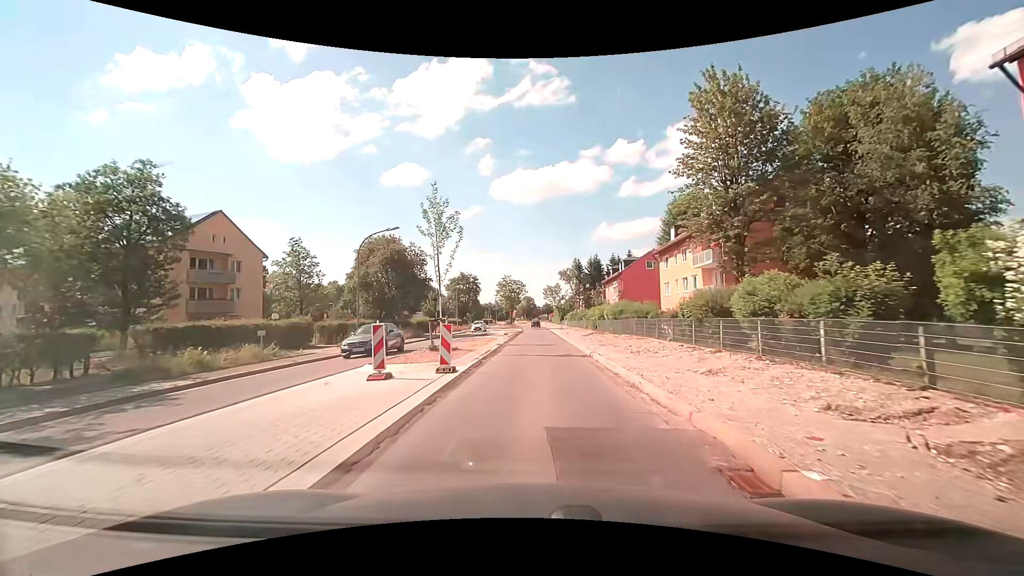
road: secondary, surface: asphalt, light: Day
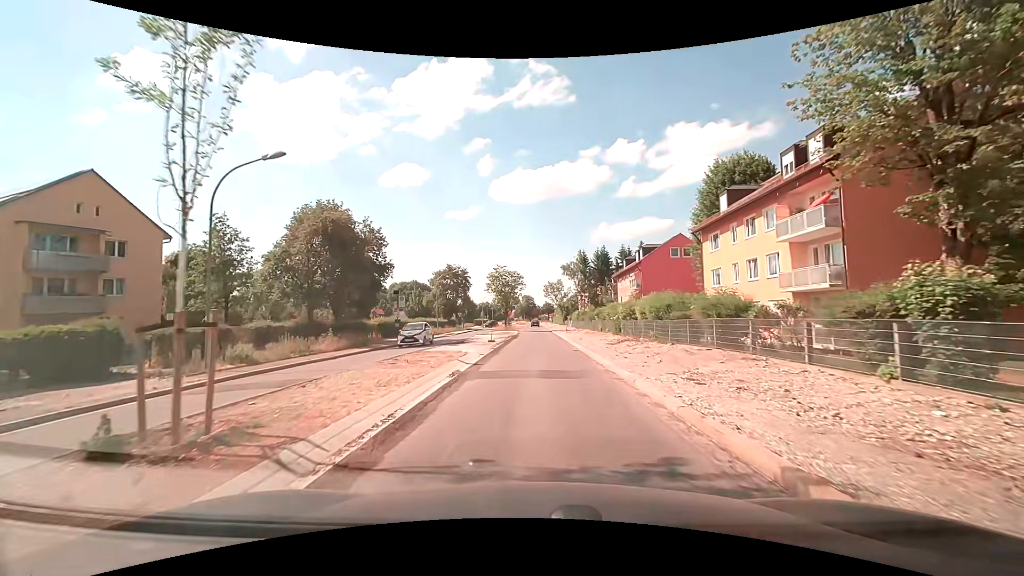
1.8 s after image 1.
(-0.1, +14.5) m; -1°
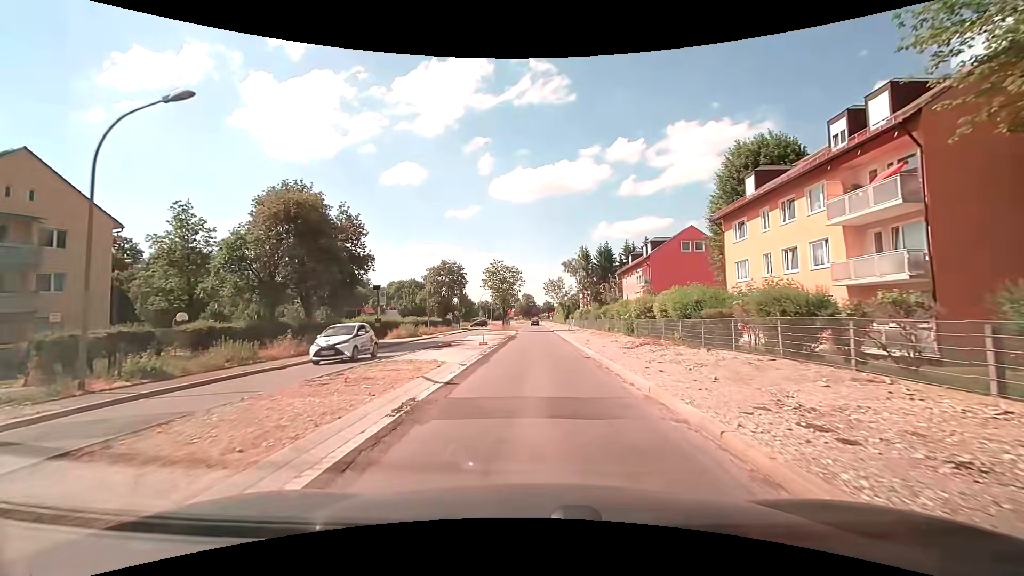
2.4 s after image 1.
(0.0, +4.8) m; 0°
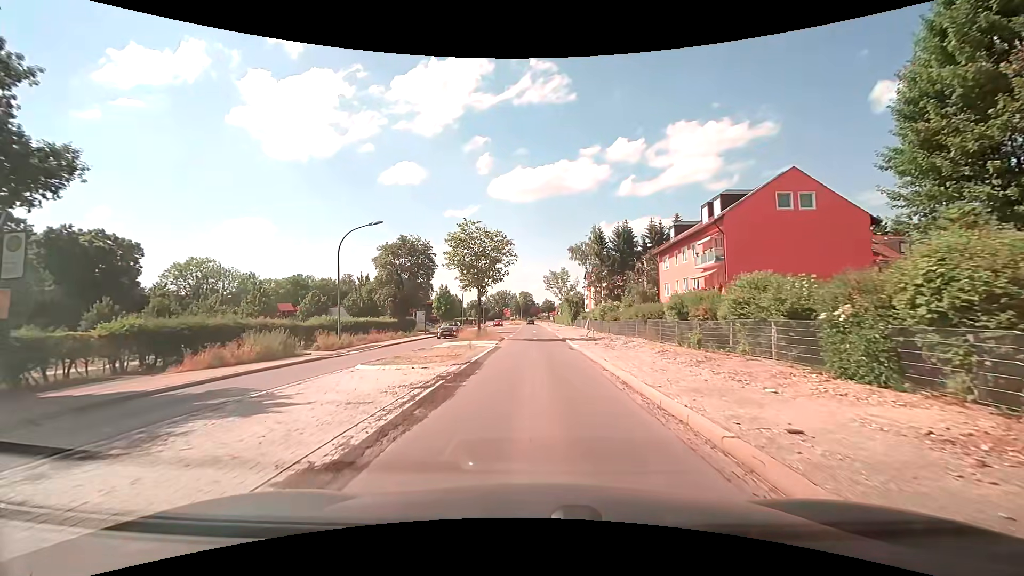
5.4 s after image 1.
(+0.2, +23.9) m; 0°
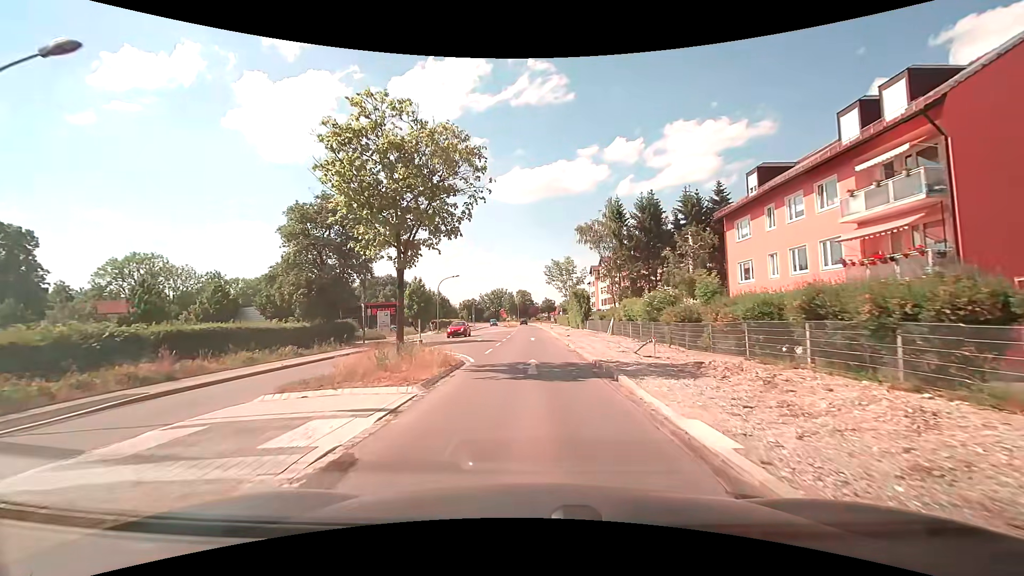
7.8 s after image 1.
(+0.2, +19.8) m; +1°
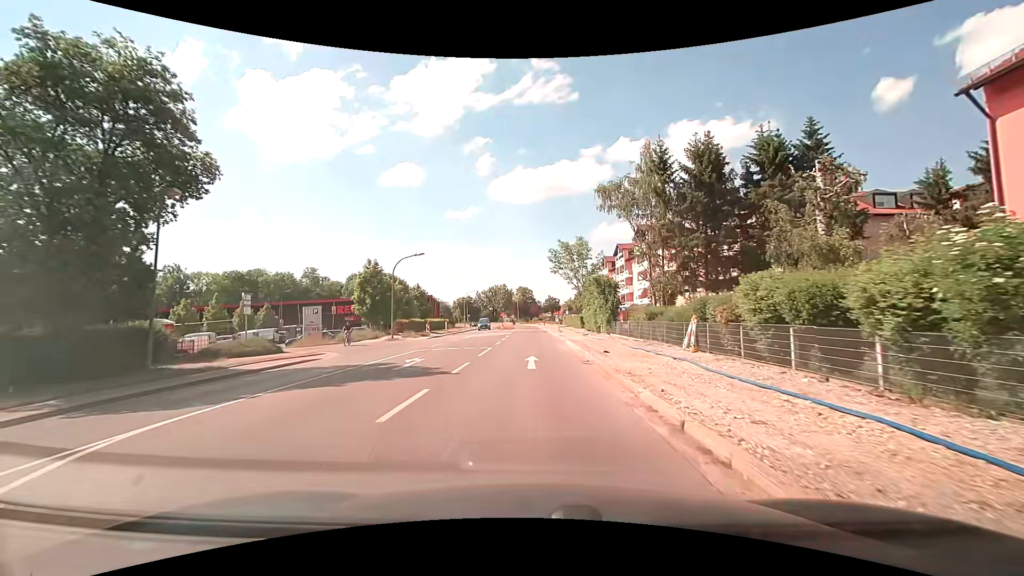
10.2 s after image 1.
(0.0, +20.5) m; 0°
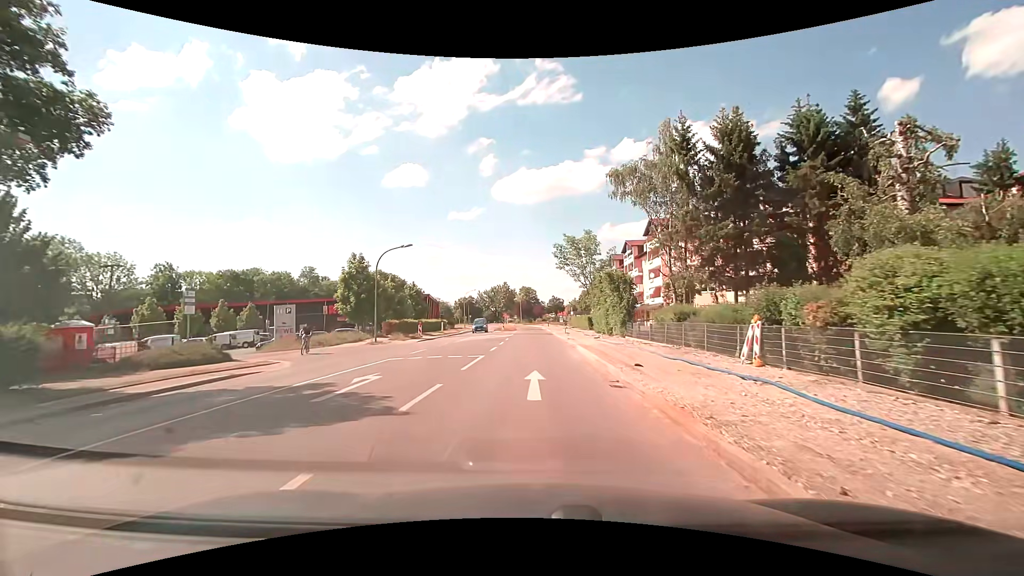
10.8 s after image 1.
(-0.1, +5.3) m; -1°
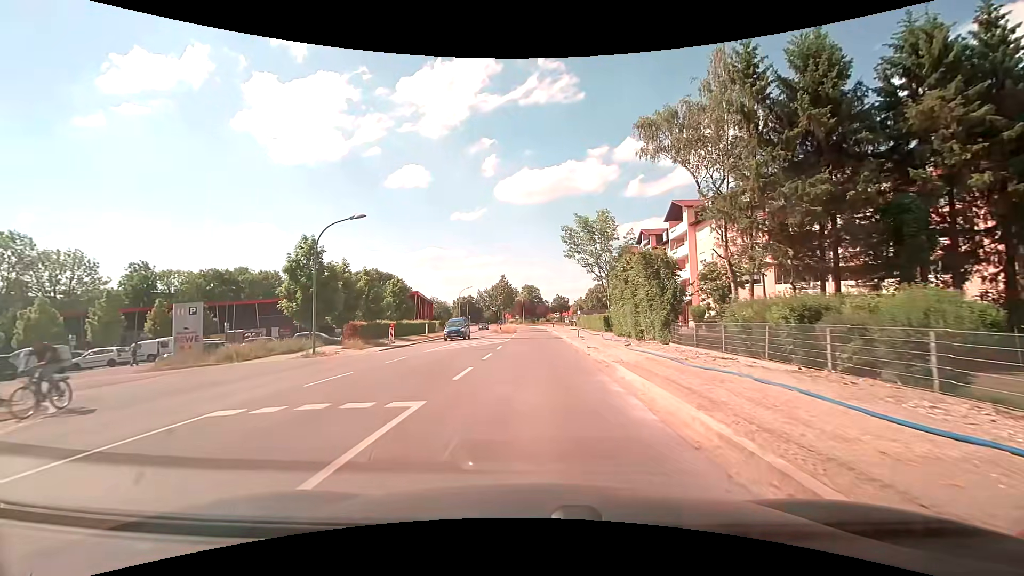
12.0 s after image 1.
(0.0, +10.7) m; 0°
(0, +10) (0, +20) (0, +30) (0, +40) (0, +50) (0, +60) (0, +70) (-1, +80) (-2, +90) (-4, +100) m
